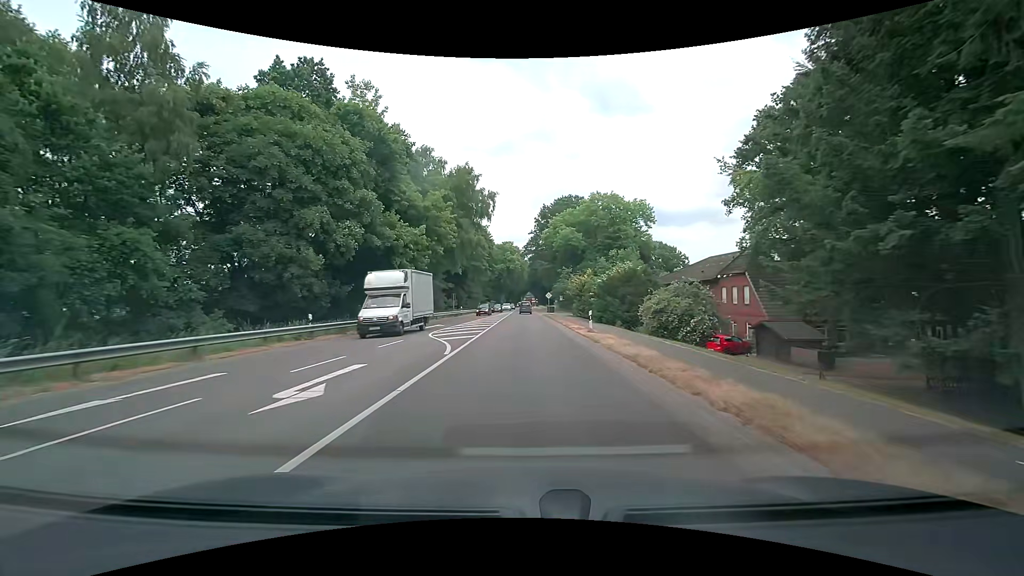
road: primary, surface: asphalt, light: Day
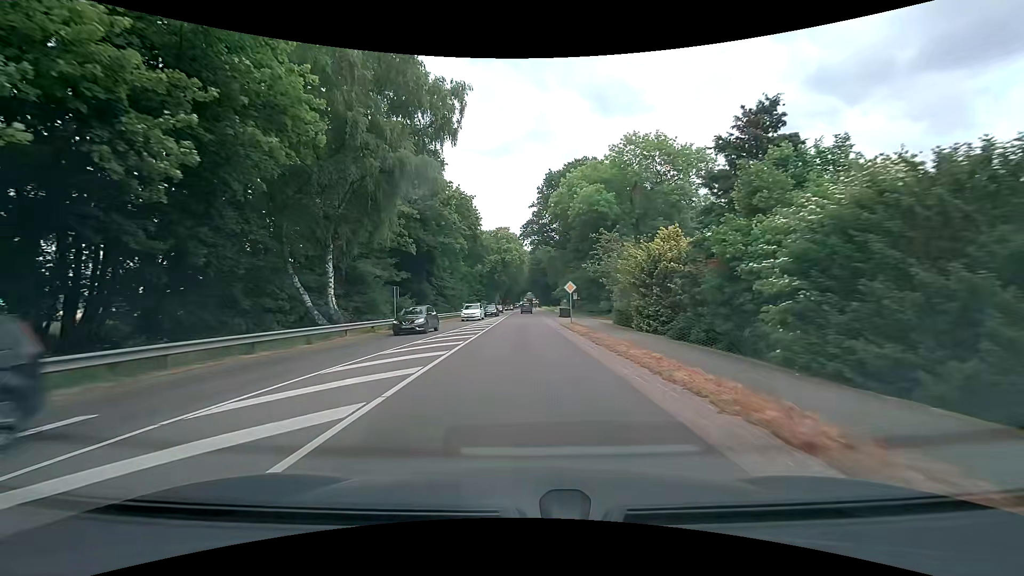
(+0.1, +30.4) m; 0°
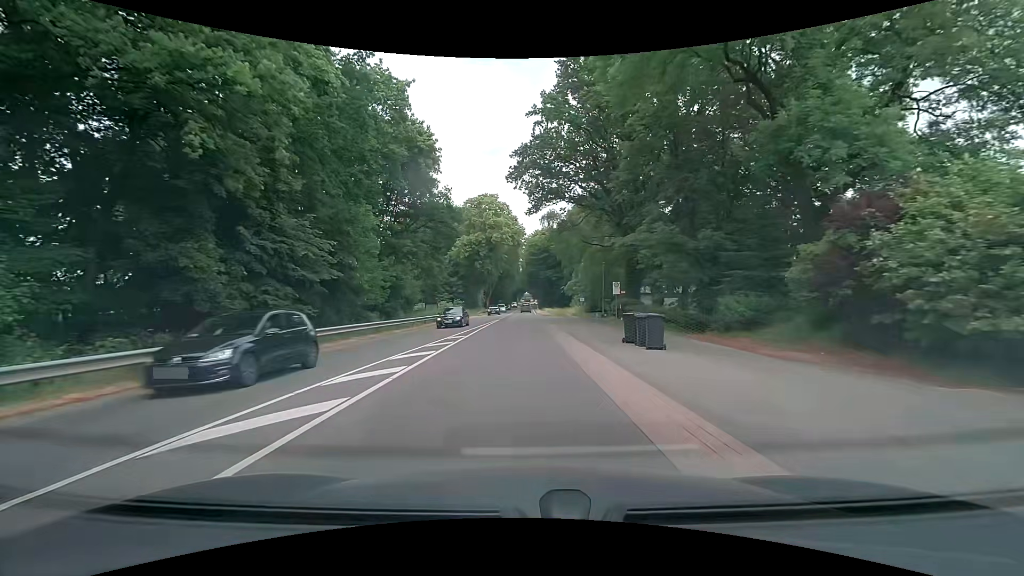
(+0.1, +38.1) m; 0°
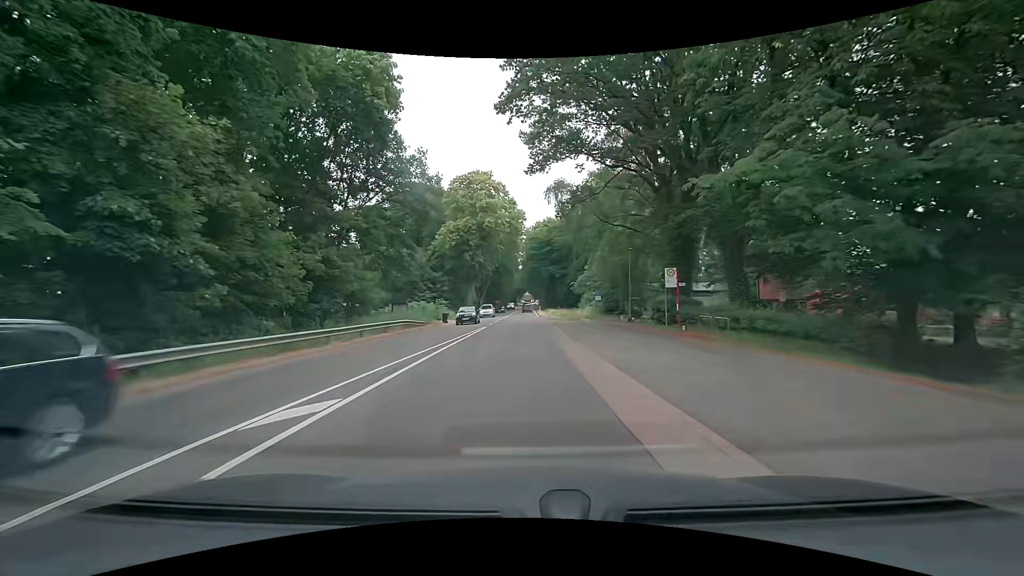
(0.0, +15.2) m; 0°
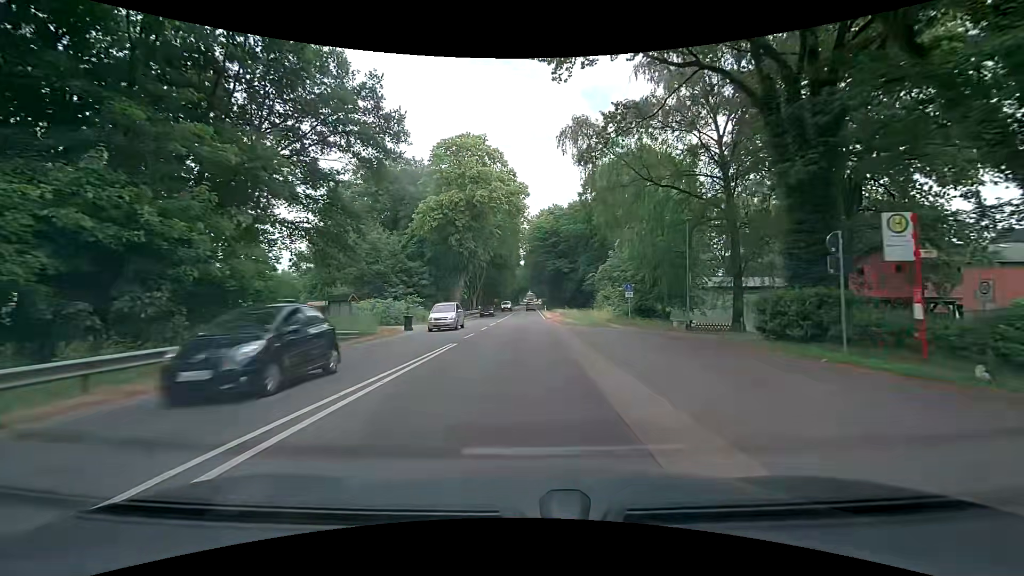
(+0.1, +15.2) m; 0°
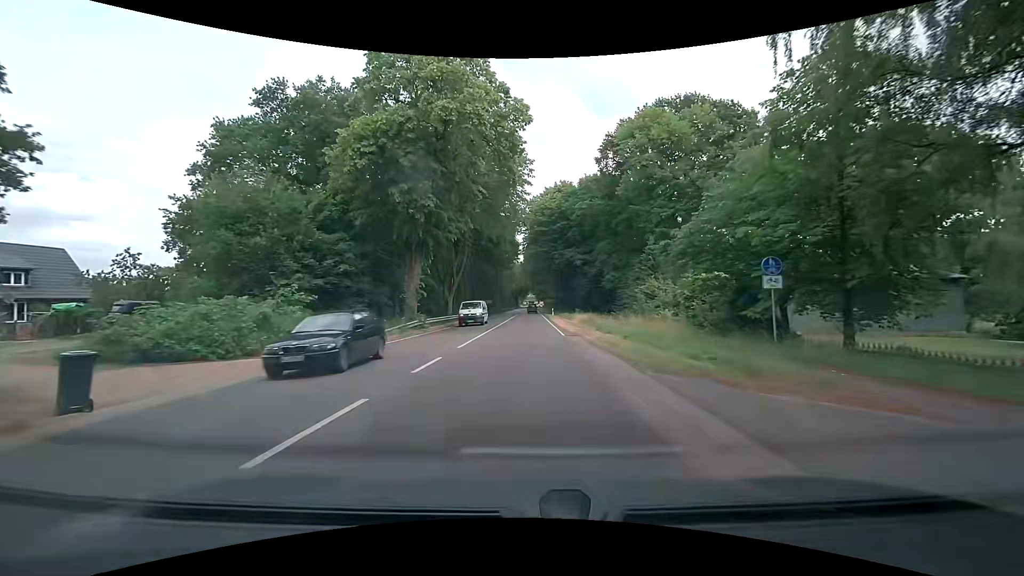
(+0.1, +22.8) m; 0°
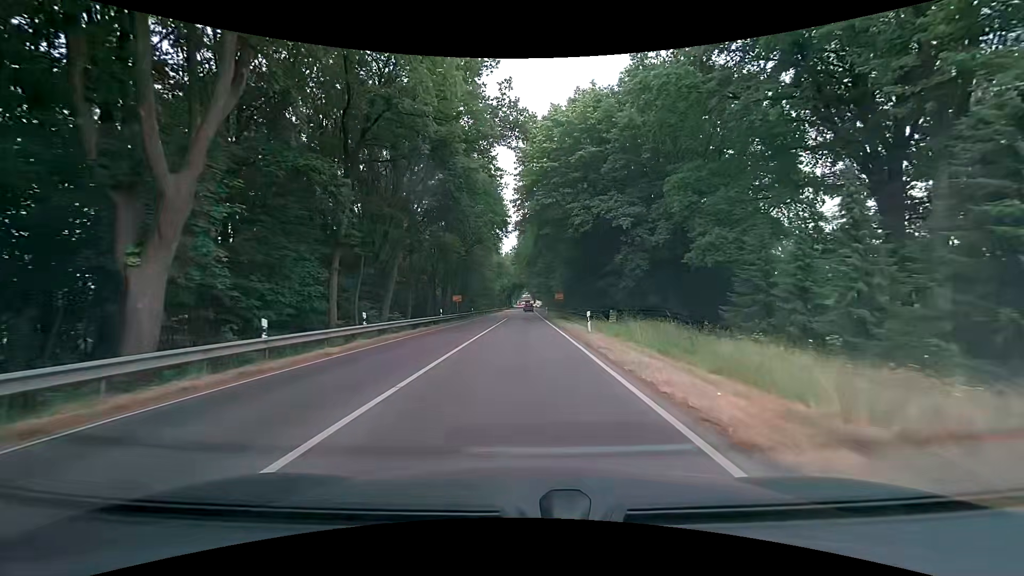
(+0.7, +38.0) m; +2°
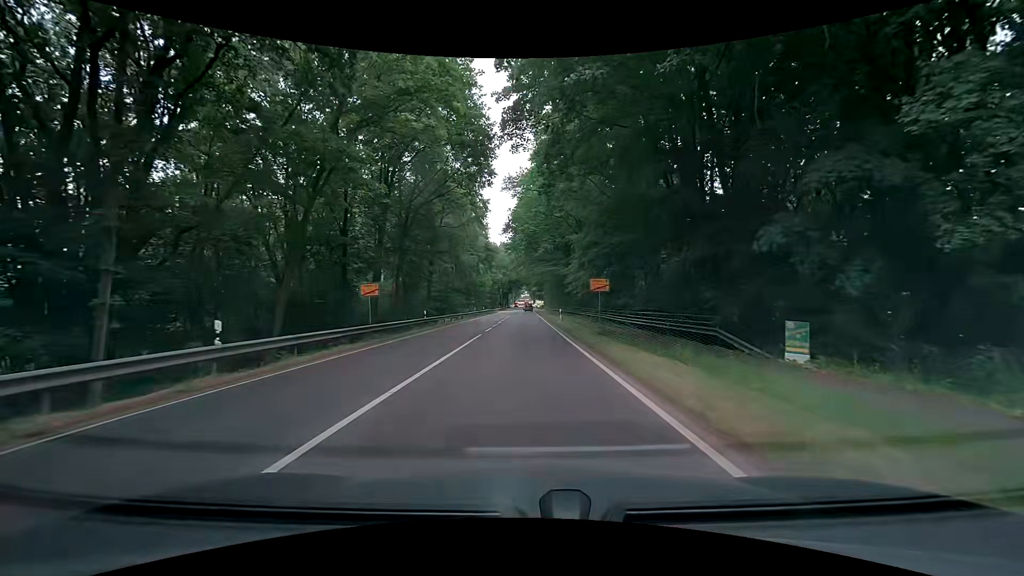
(-0.1, +30.4) m; 0°
(0, +10) (0, +20) (0, +30) (-1, +40) (-1, +50) (-1, +60) (-1, +70) (-2, +80) (-2, +90) (-2, +100) m
